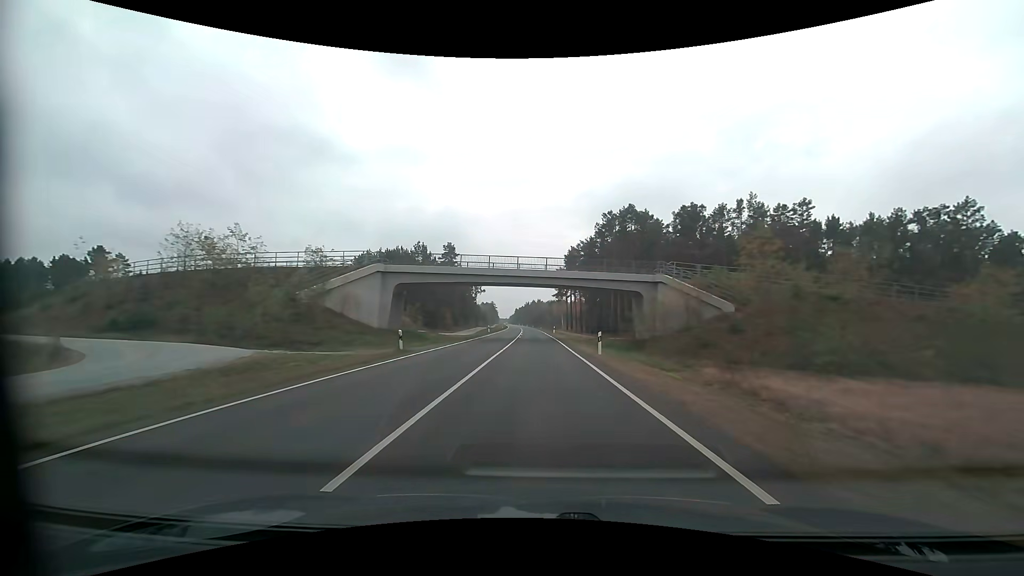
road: primary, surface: asphalt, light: Day
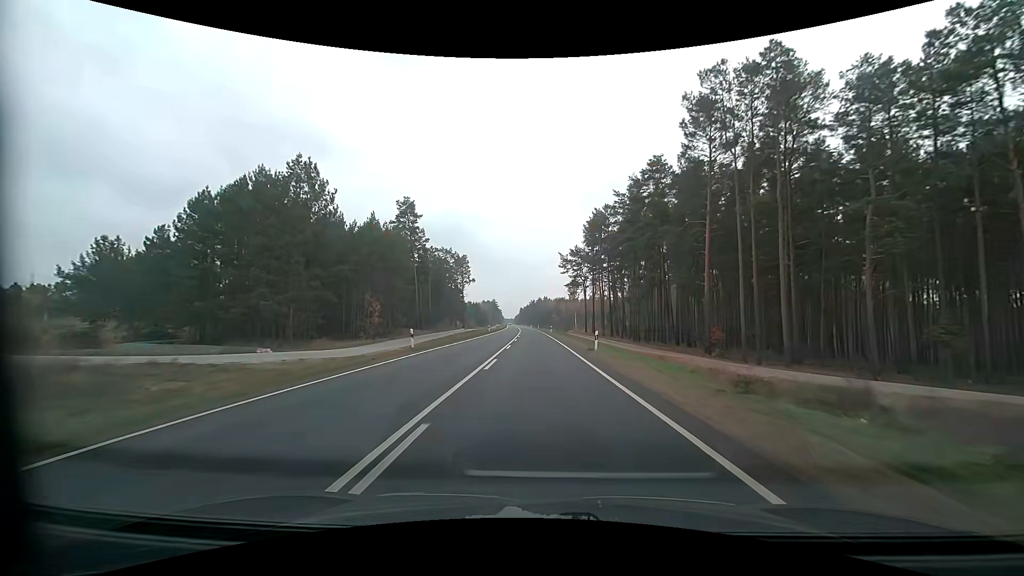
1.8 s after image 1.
(-0.2, +46.6) m; -1°
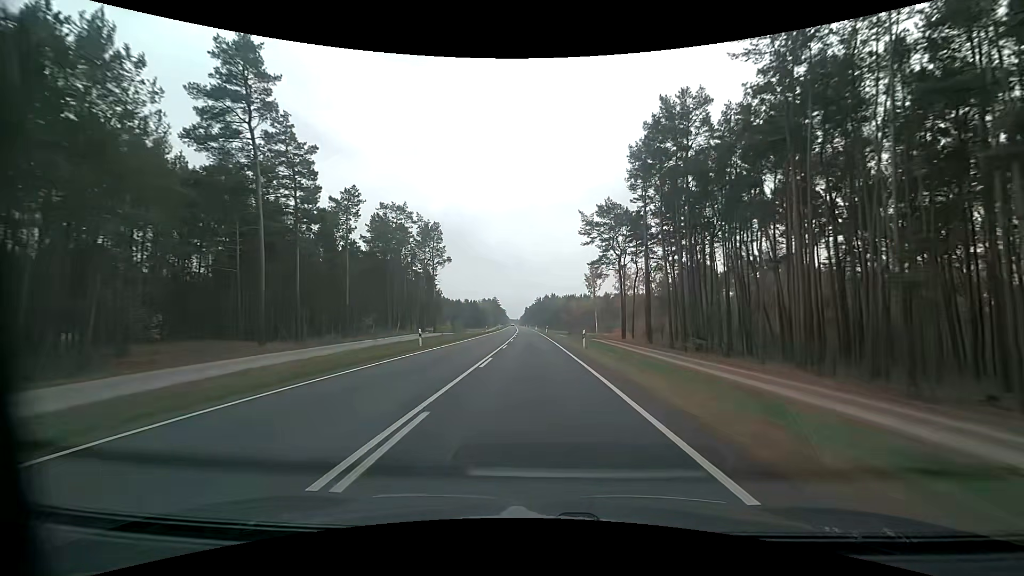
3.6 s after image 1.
(-0.3, +47.1) m; -1°
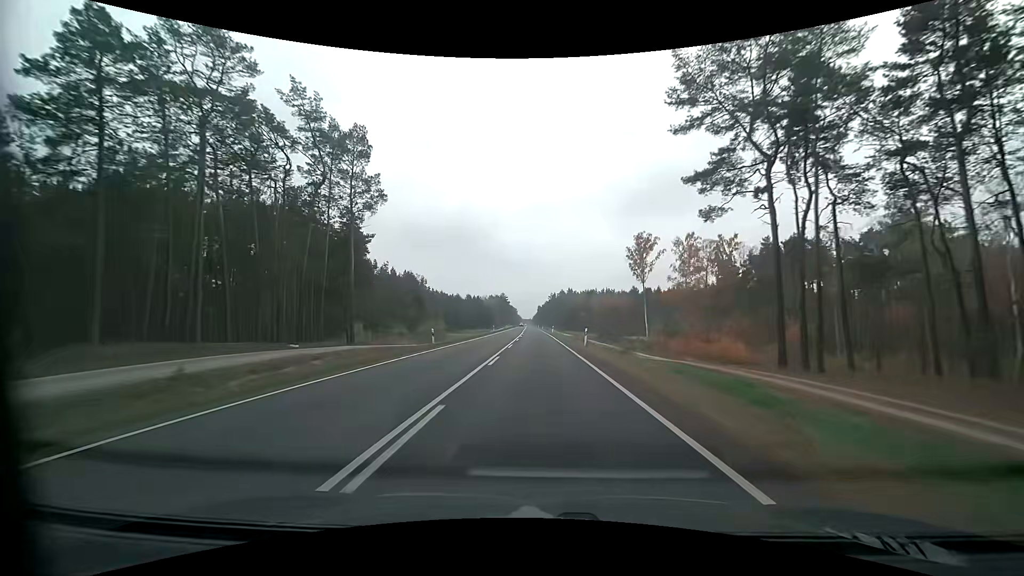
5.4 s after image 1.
(-0.8, +47.6) m; -2°
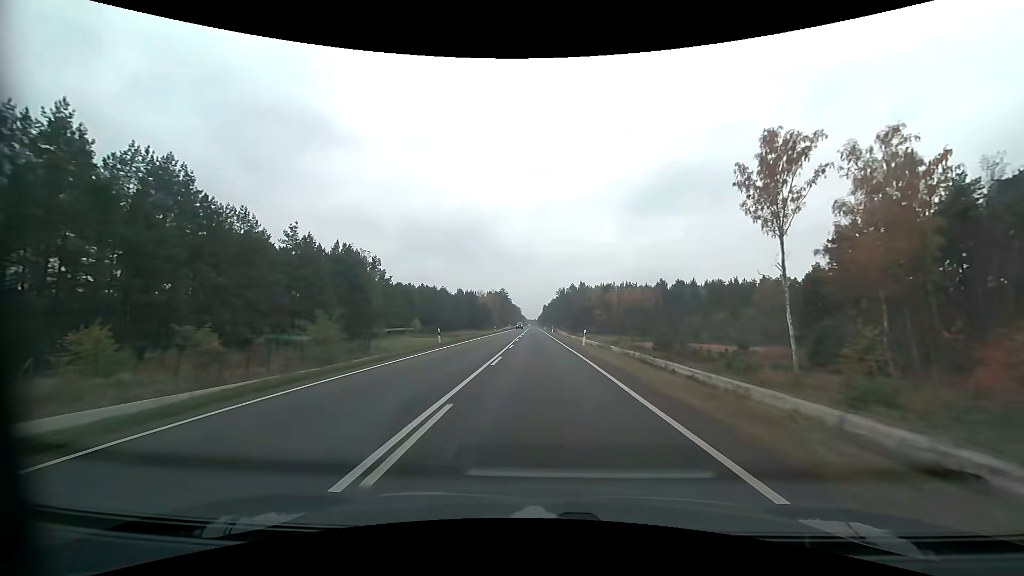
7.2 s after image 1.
(-0.2, +47.8) m; -1°
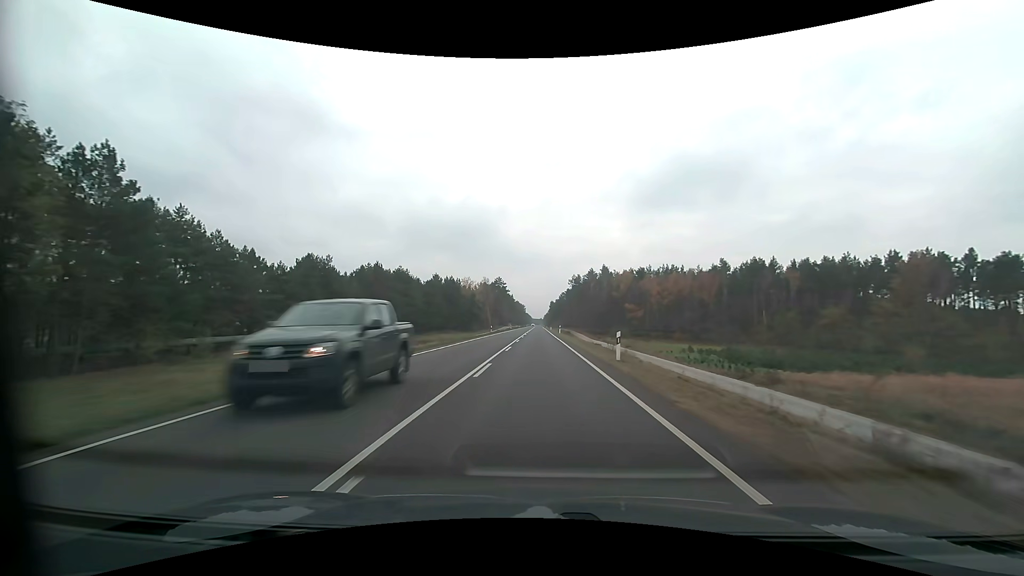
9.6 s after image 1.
(-0.2, +64.1) m; -1°
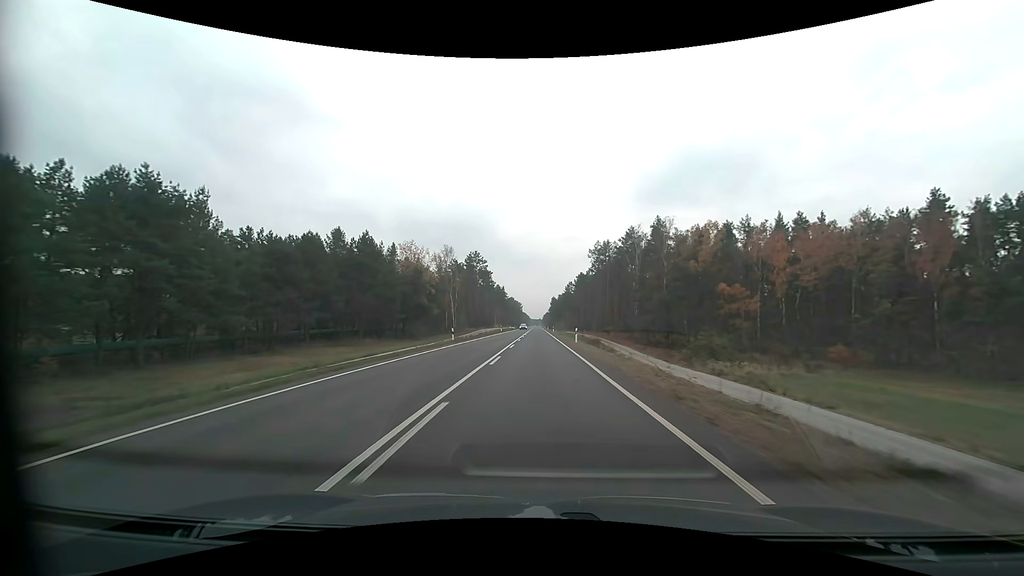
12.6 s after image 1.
(+0.1, +80.0) m; 0°
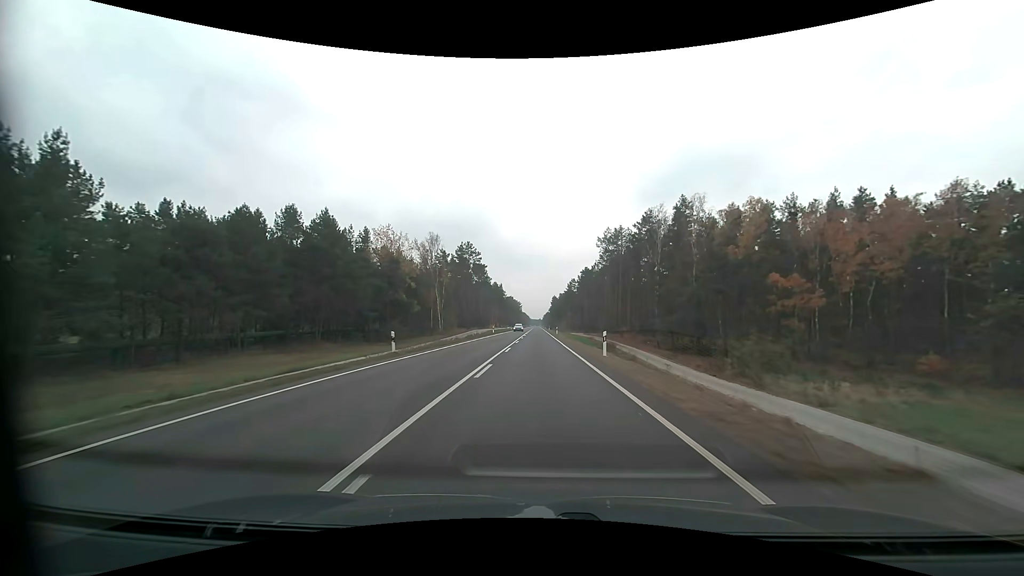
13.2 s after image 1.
(0.0, +16.0) m; 0°
(0, +10) (0, +20) (0, +30) (0, +40) (0, +50) (0, +60) (0, +70) (0, +80) (0, +90) (0, +100) m
